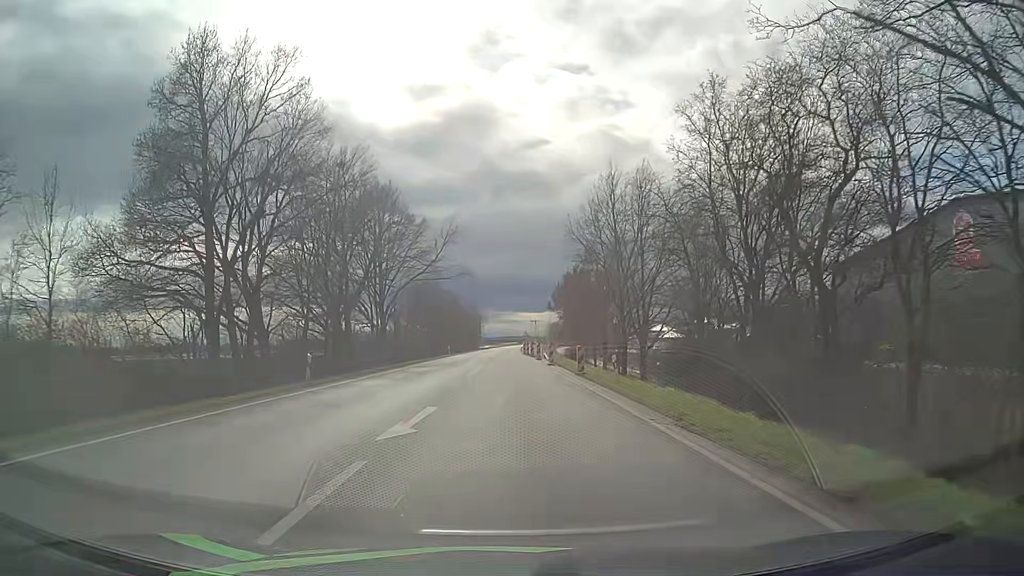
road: primary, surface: asphalt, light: Day
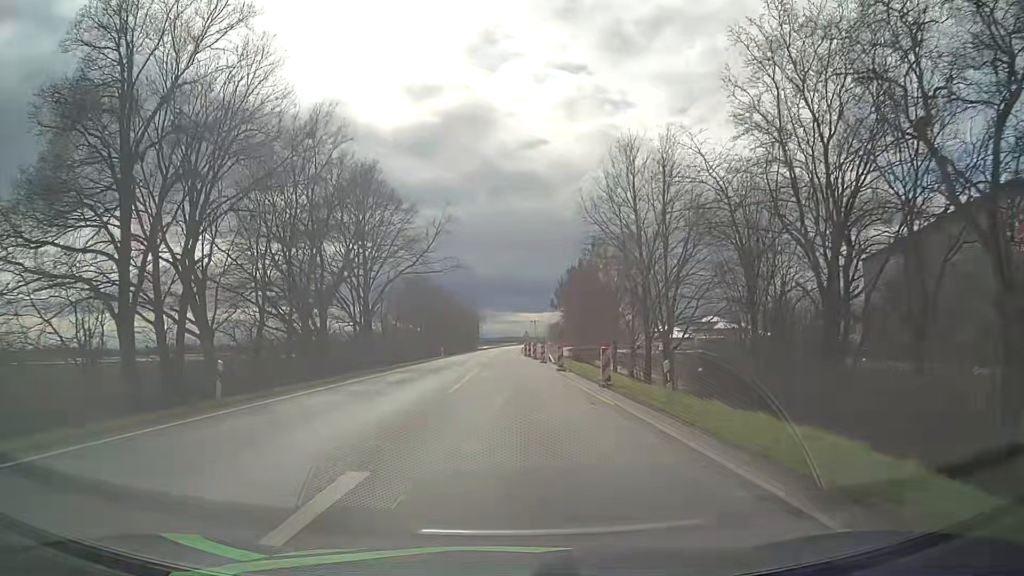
(0.0, +7.2) m; 0°
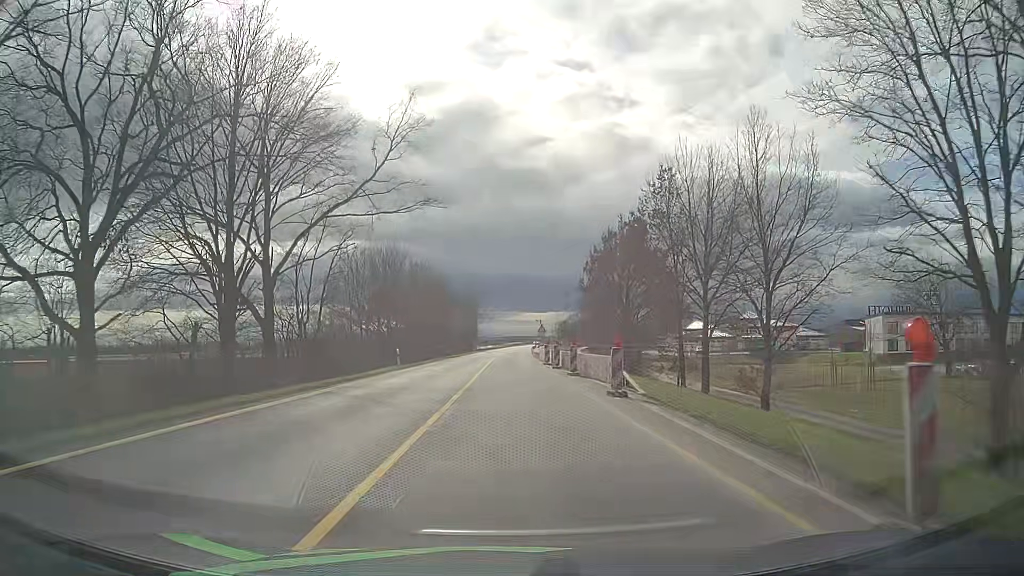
(+0.1, +28.6) m; 0°
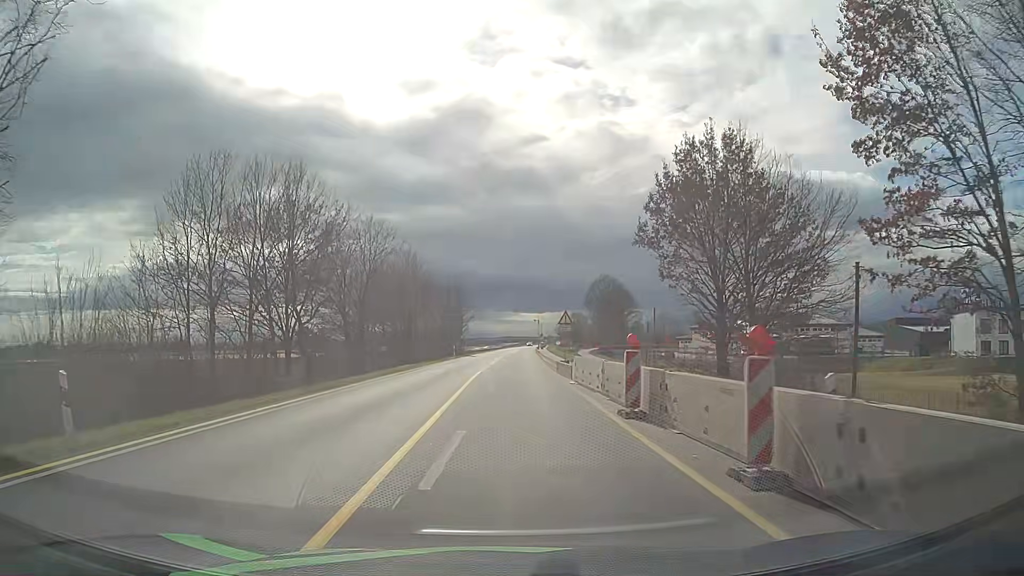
(+0.1, +28.0) m; 0°
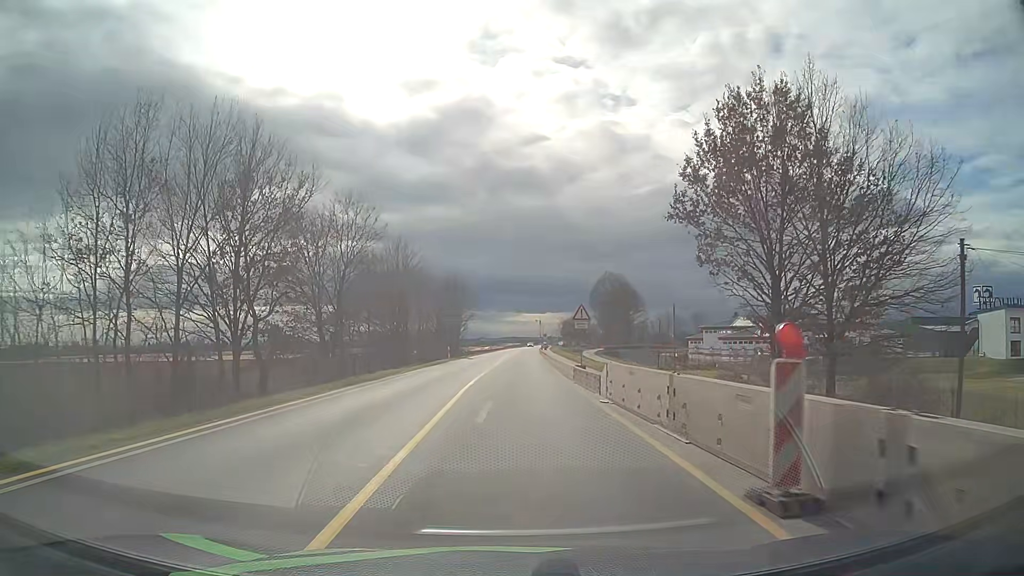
(0.0, +6.9) m; 0°
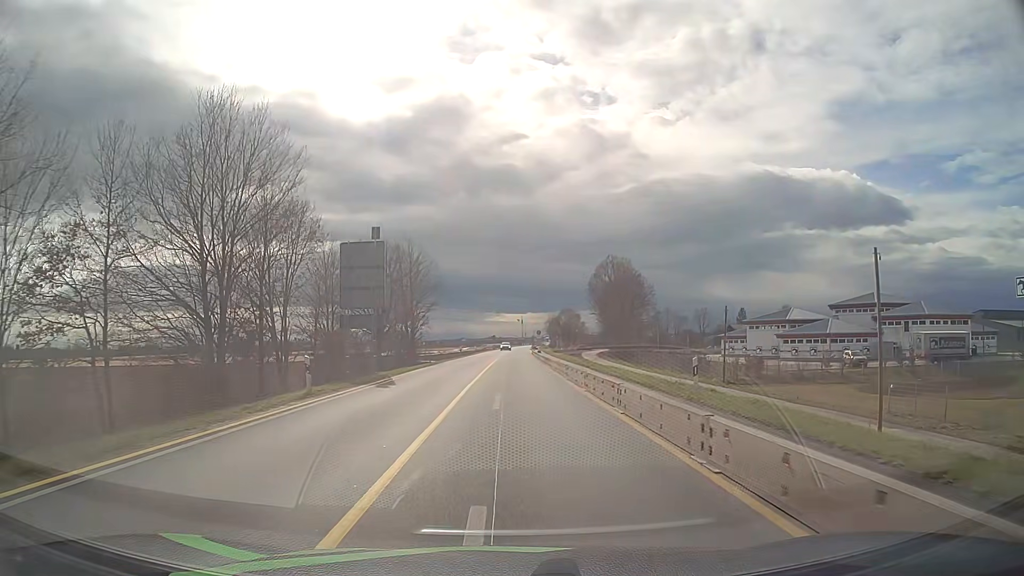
(+0.4, +34.0) m; +2°
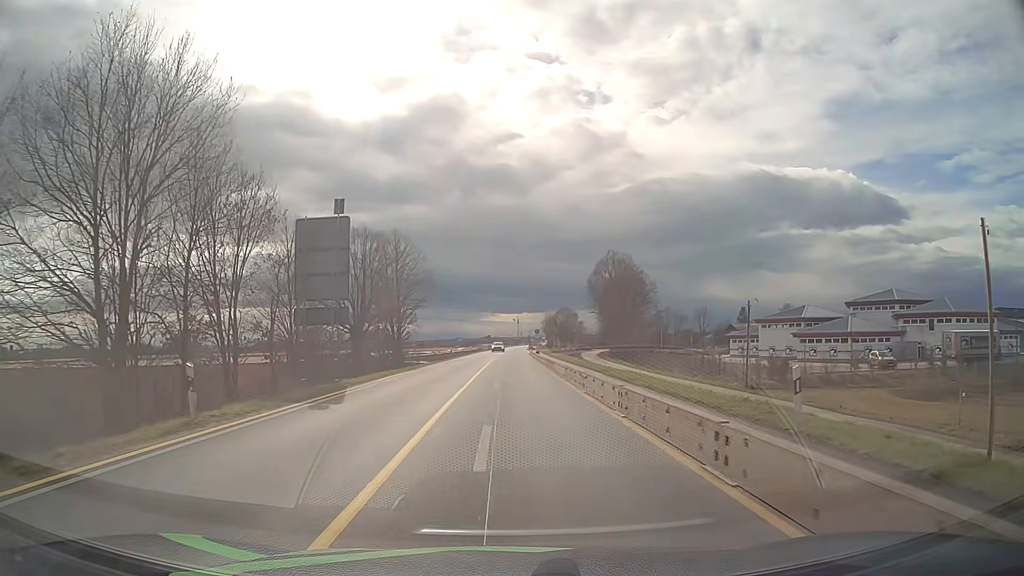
(0.0, +6.7) m; +1°
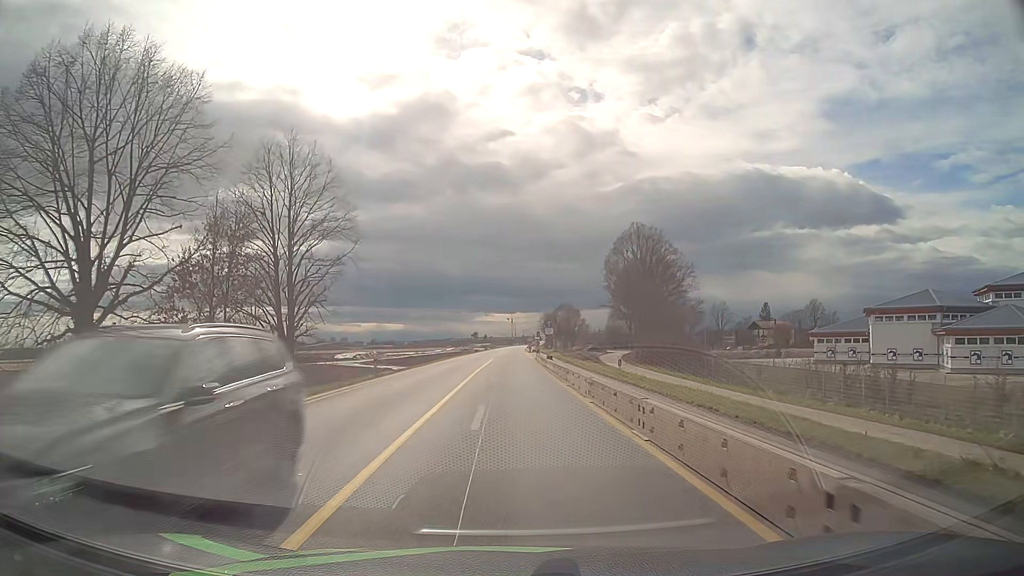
(+0.1, +33.0) m; 0°
(0, +10) (0, +20) (0, +30) (0, +40) (0, +50) (0, +60) (0, +70) (+1, +80) (+1, +90) (+1, +100) m
